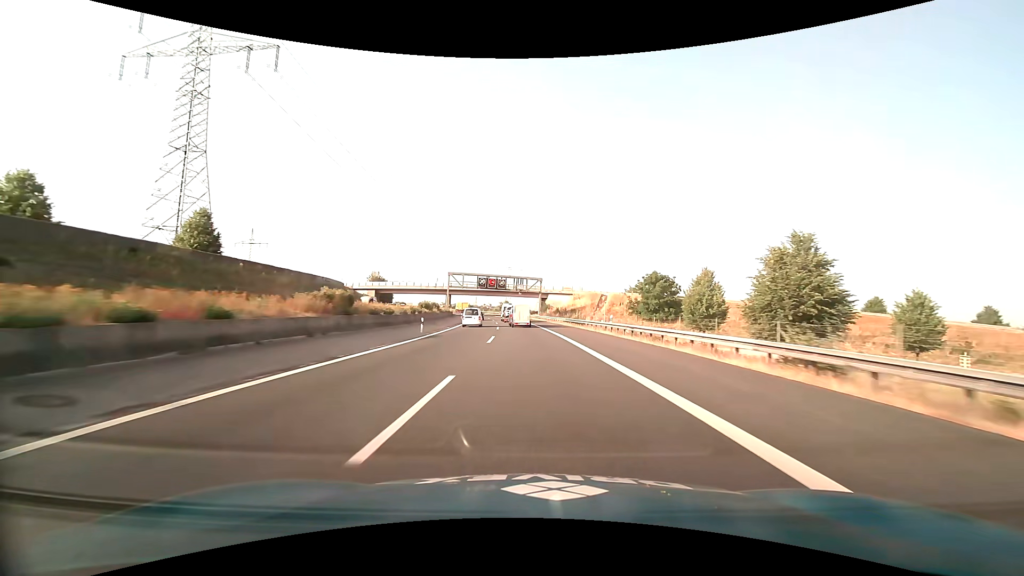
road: motorway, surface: asphalt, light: Day
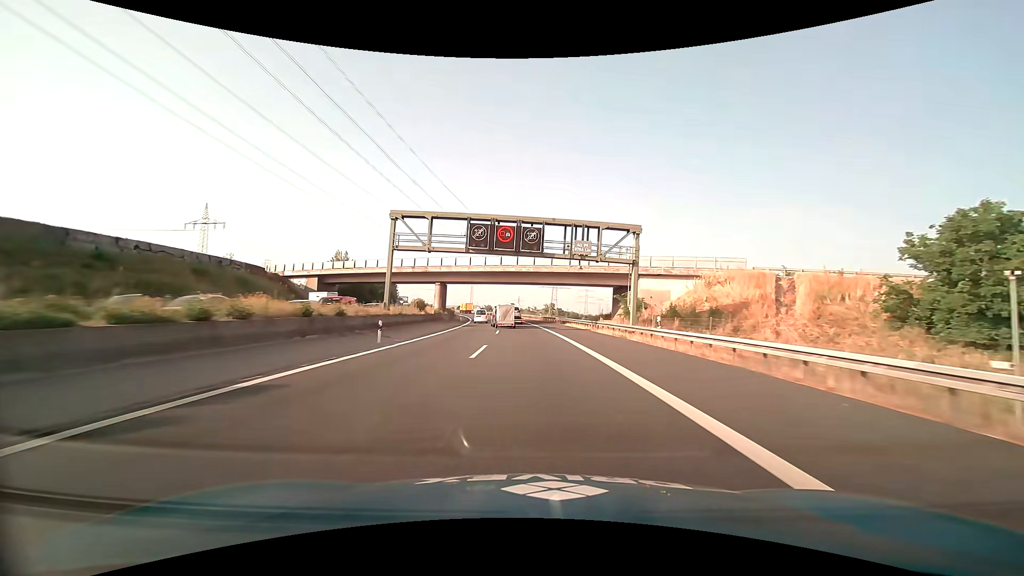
(-2.4, +61.4) m; -5°
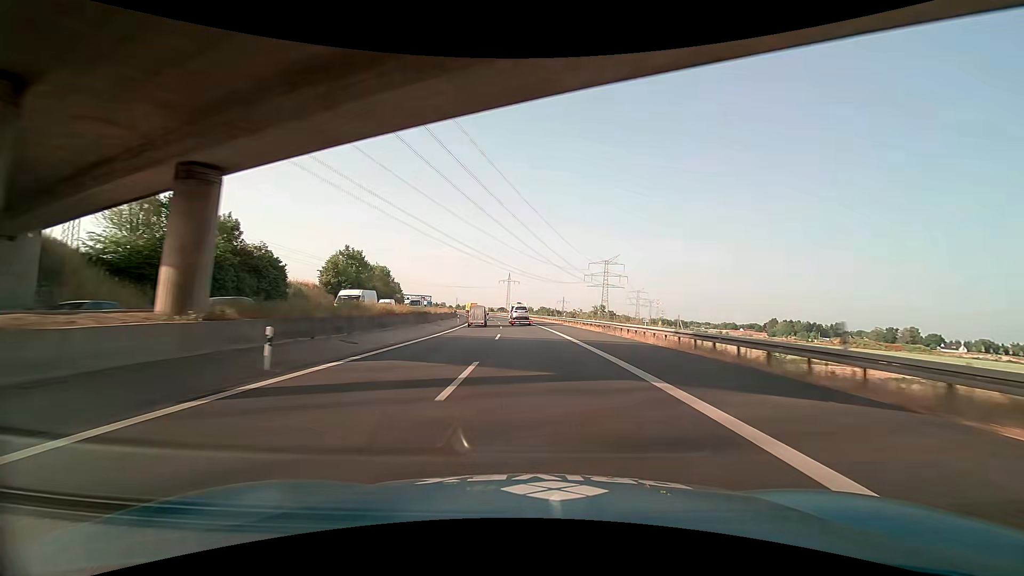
(-2.8, +61.5) m; -5°
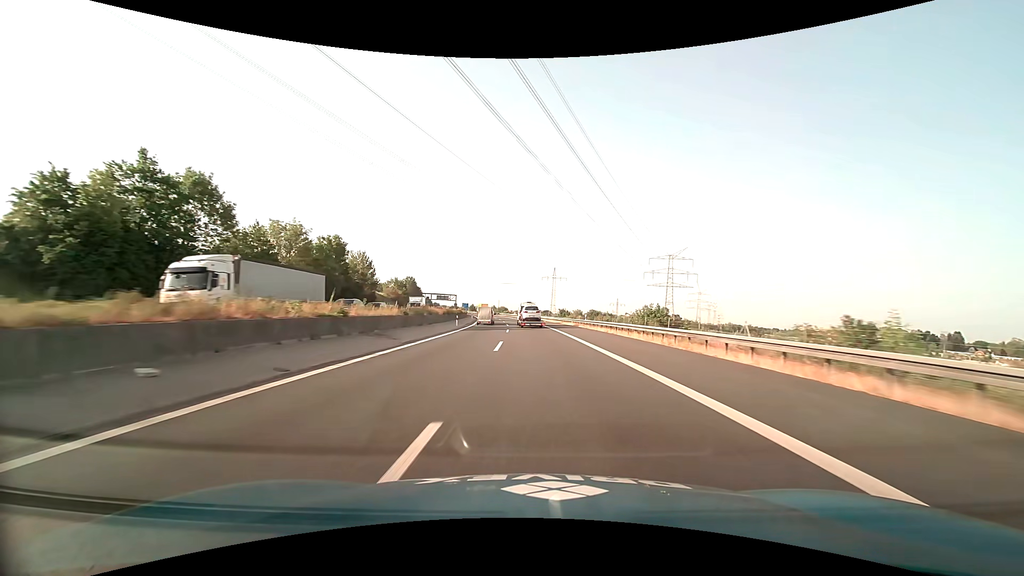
(-2.8, +61.6) m; -5°
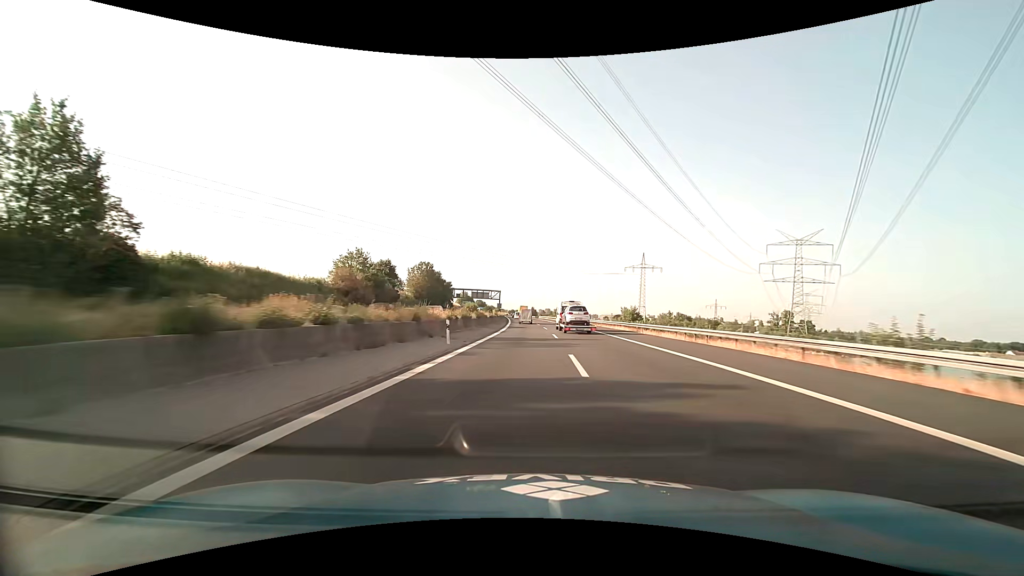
(-5.3, +79.2) m; -7°
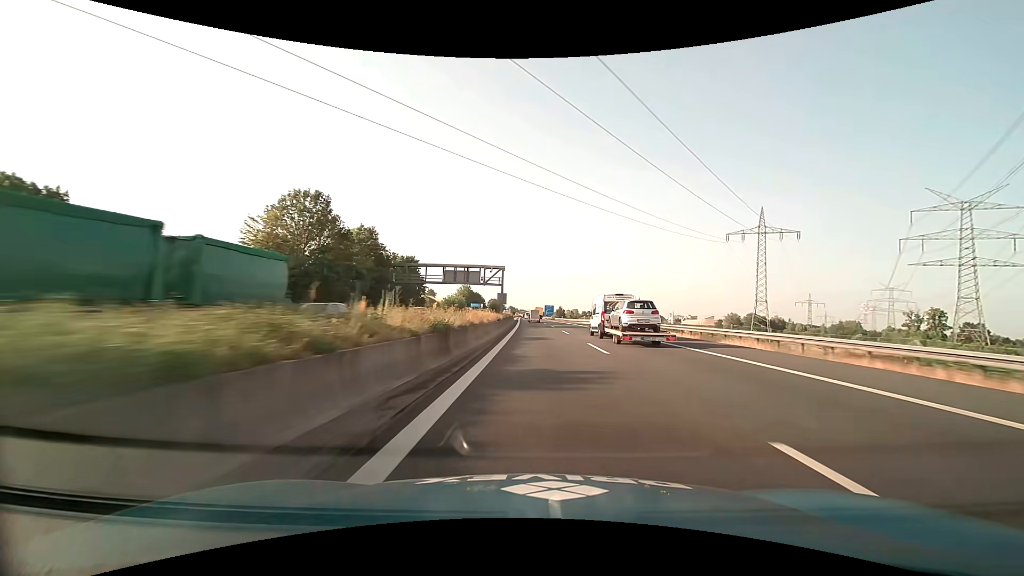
(-2.6, +83.5) m; -3°
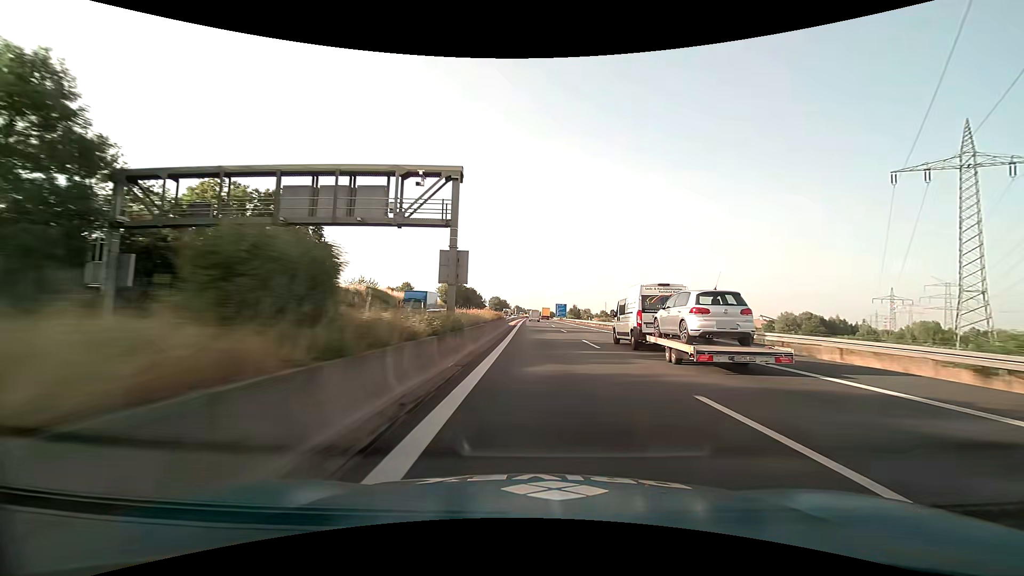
(-0.4, +50.9) m; -1°
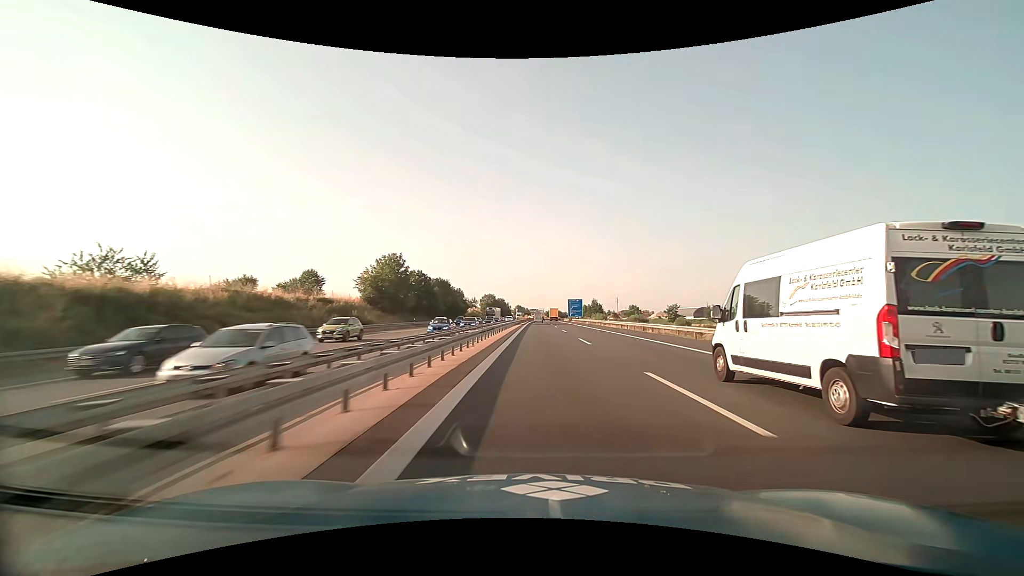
(-0.4, +68.4) m; 0°
(0, +10) (0, +20) (0, +30) (0, +40) (0, +50) (0, +60) (0, +70) (+1, +80) (+1, +90) (+1, +100) m
